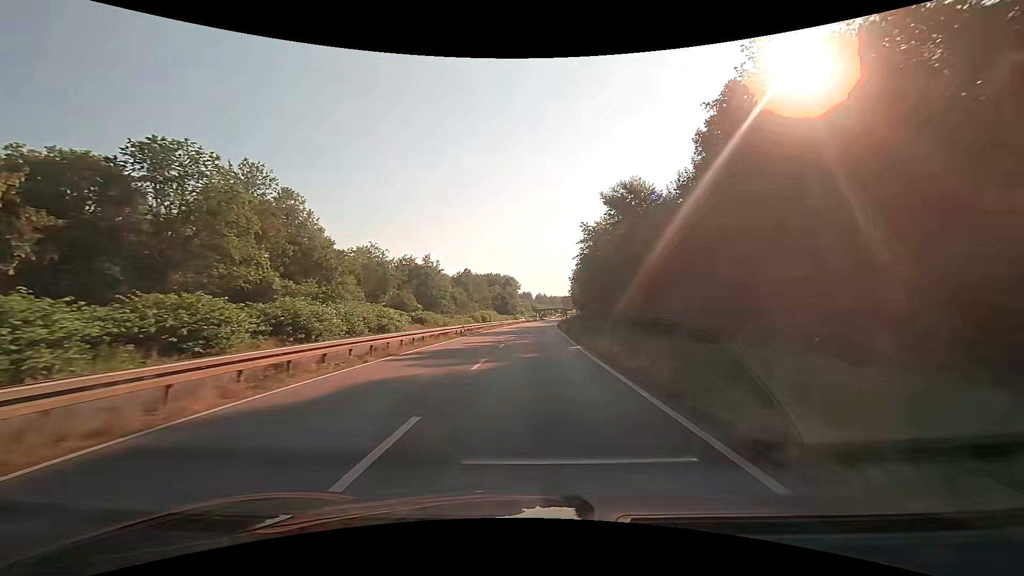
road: trunk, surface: asphalt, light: Day
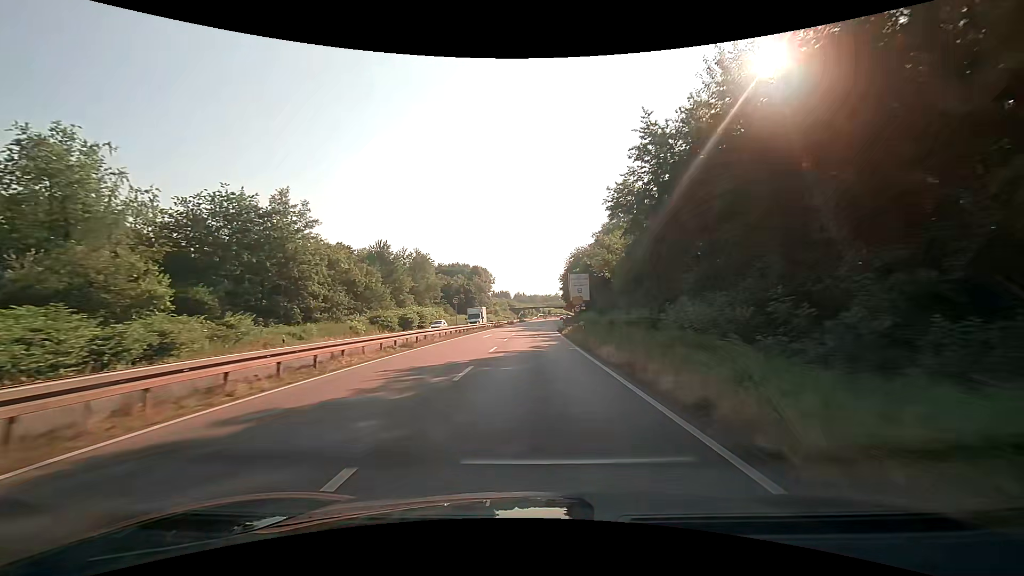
(+1.0, +56.1) m; +2°
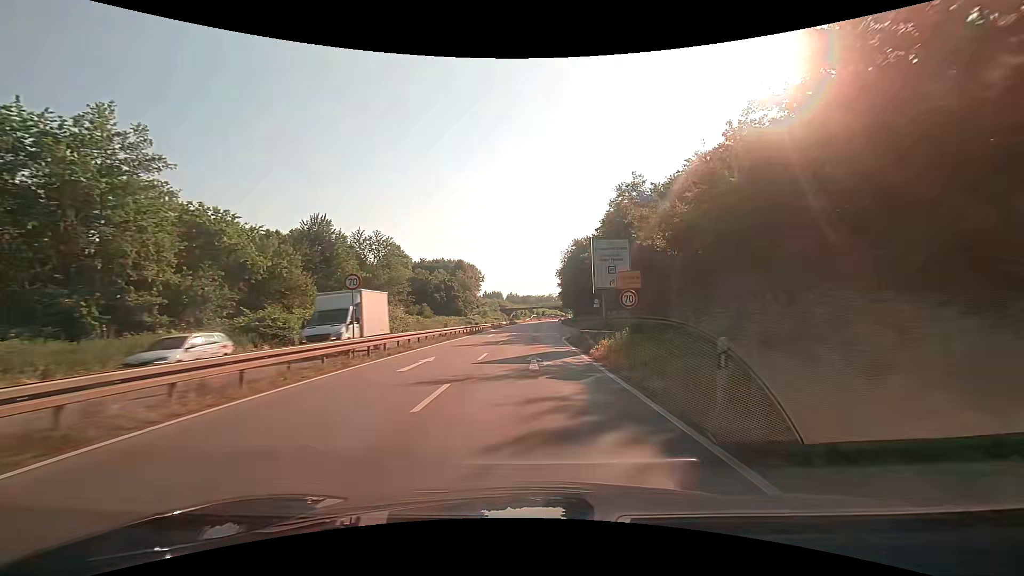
(+0.2, +21.3) m; +1°
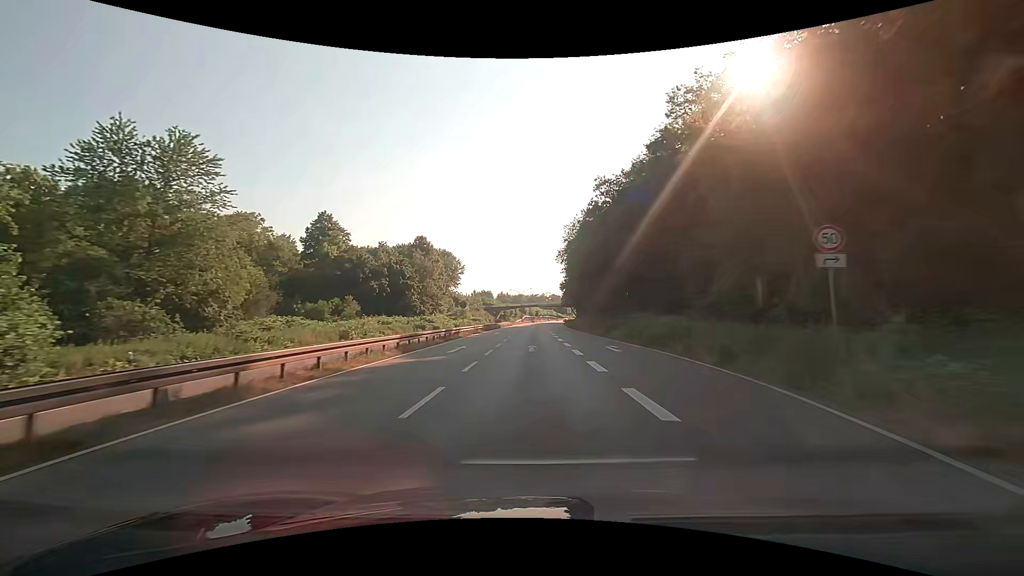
(+0.6, +42.5) m; +1°
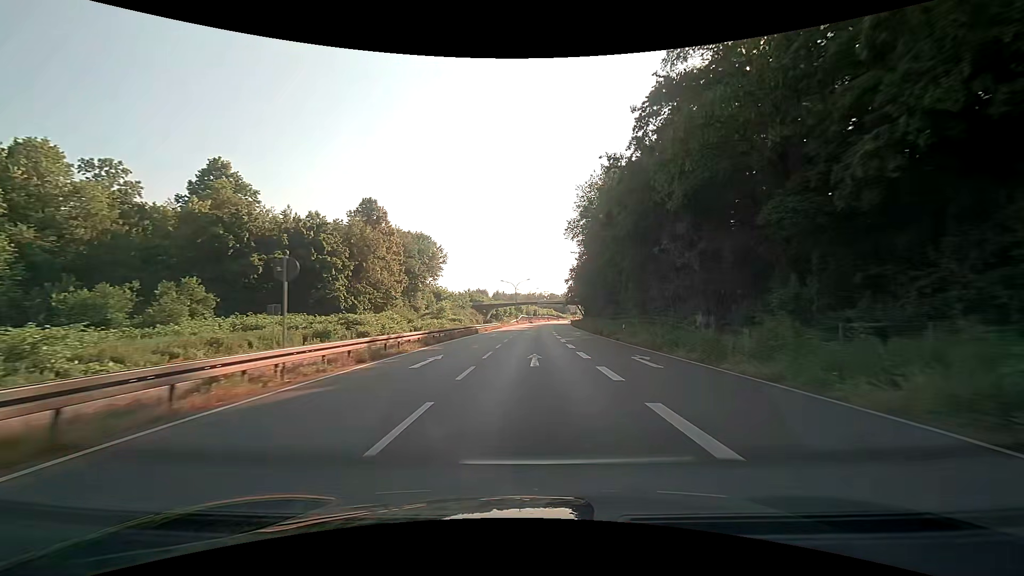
(+0.2, +32.0) m; 0°
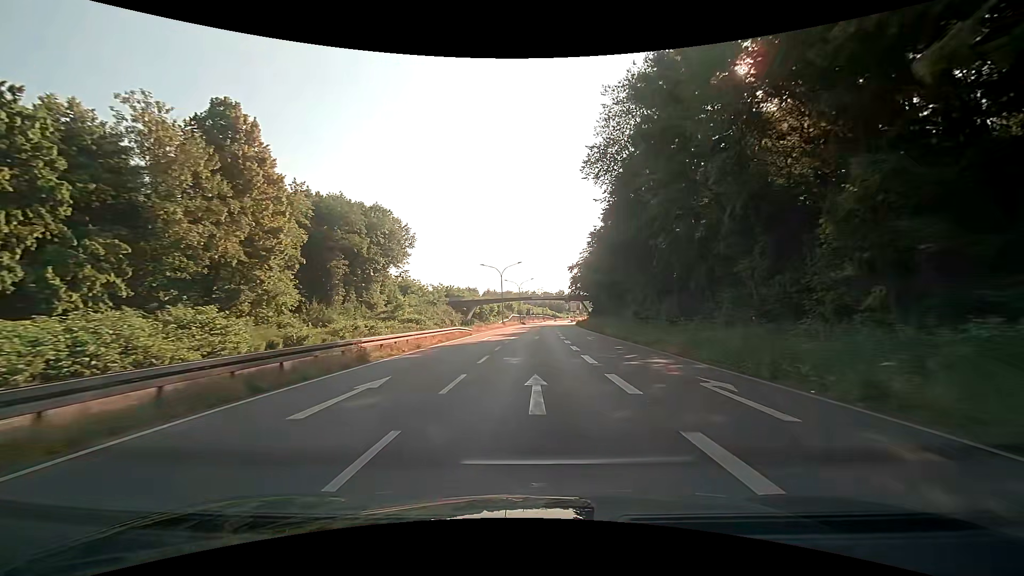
(+0.2, +32.1) m; +1°
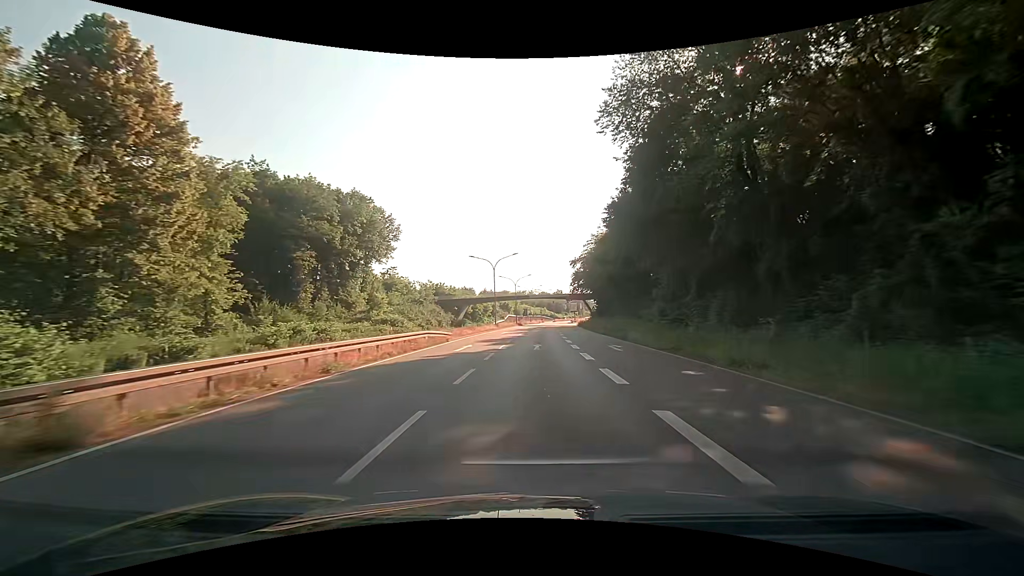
(+0.1, +10.7) m; +1°
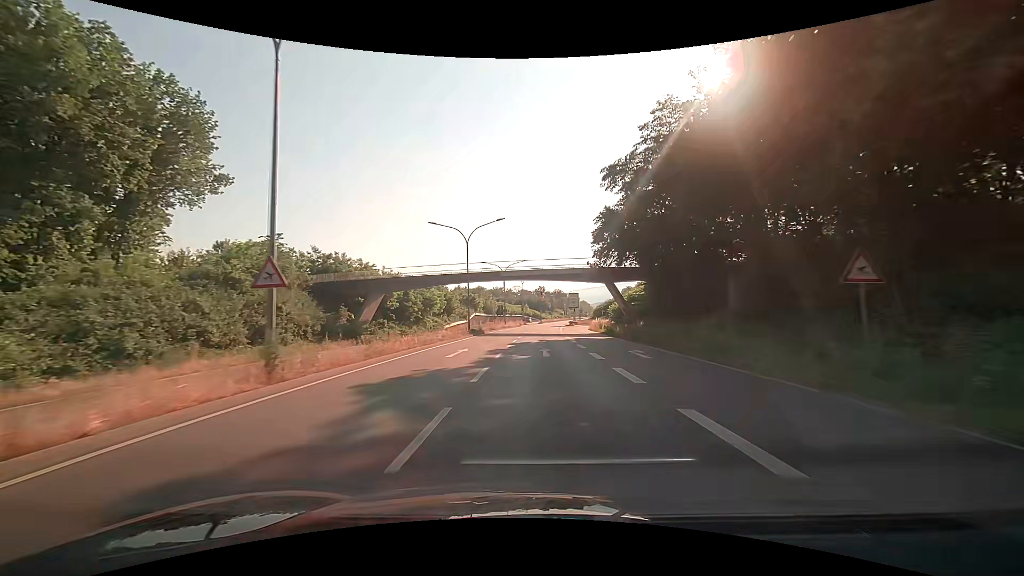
(+0.9, +53.9) m; +2°
(0, +10) (0, +20) (+1, +30) (+1, +40) (+1, +50) (+2, +60) (+3, +70) (+3, +80) (+4, +90) (+5, +100) m
